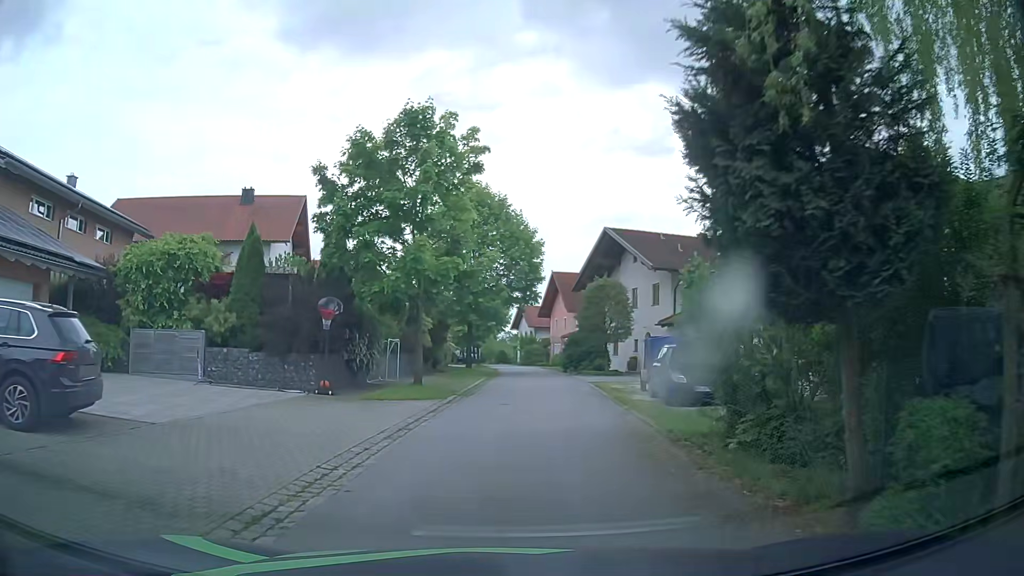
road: residential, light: Day
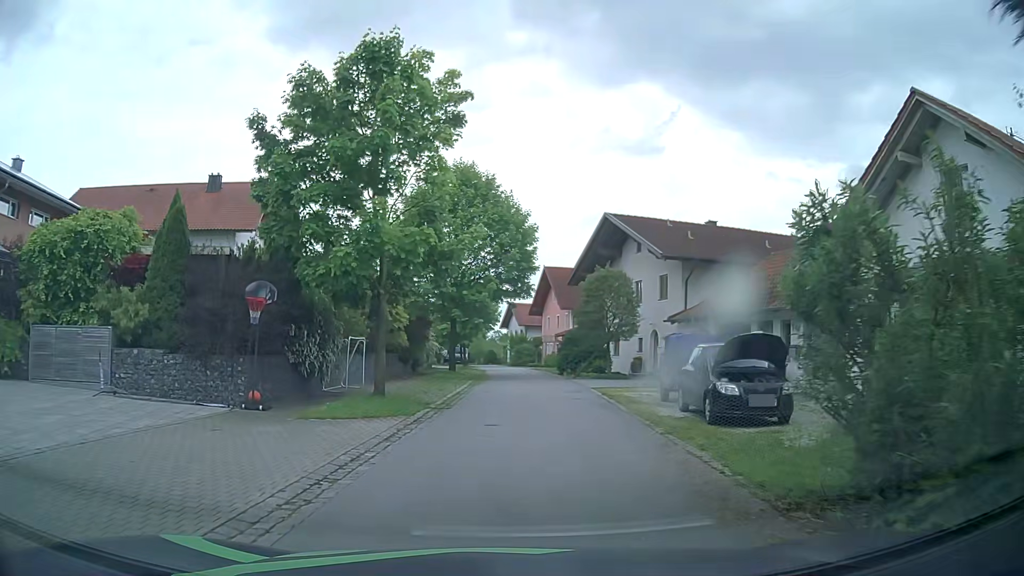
(0.0, +4.4) m; +1°
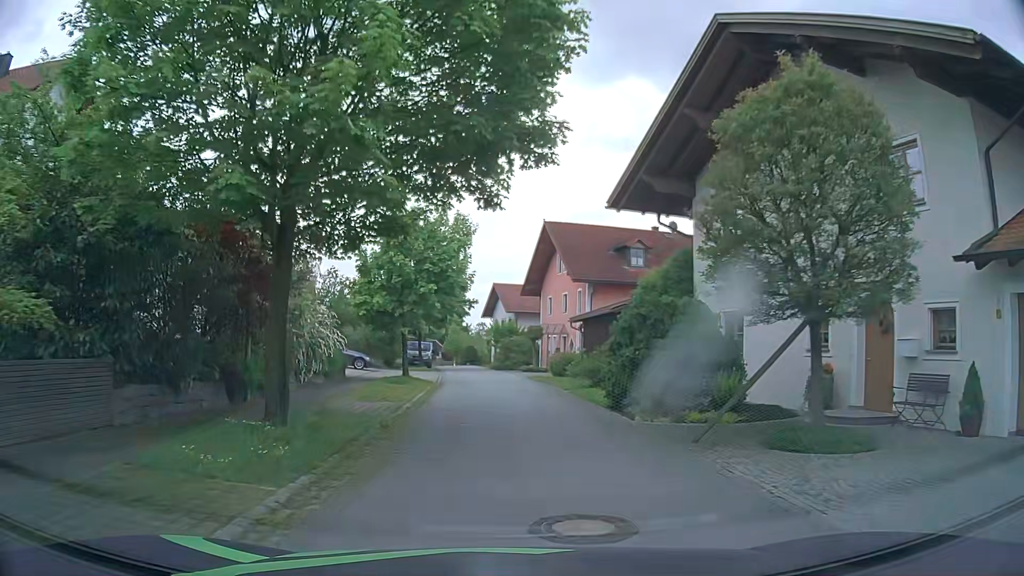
(+0.2, +22.9) m; +1°
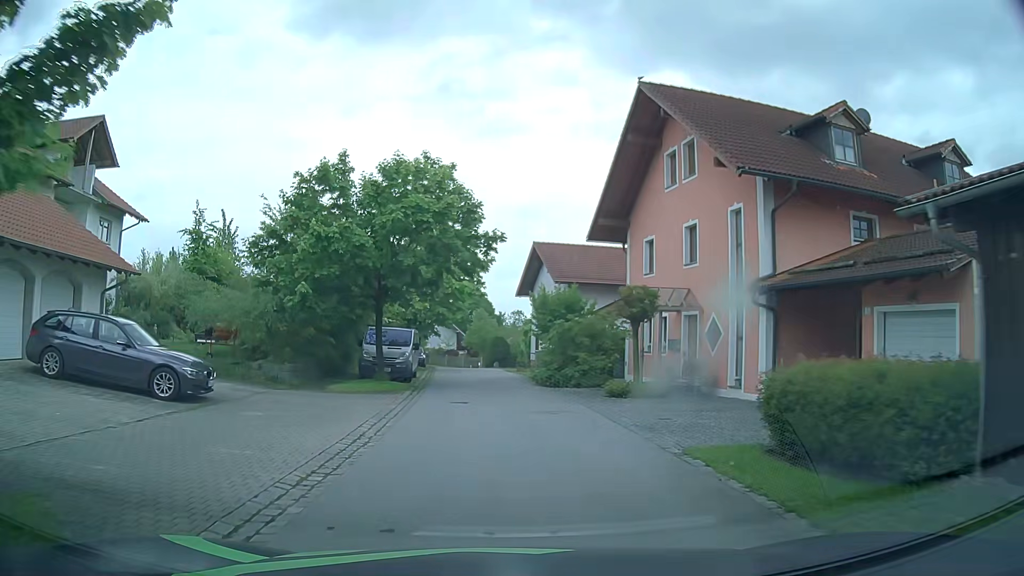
(-0.6, +24.6) m; -2°
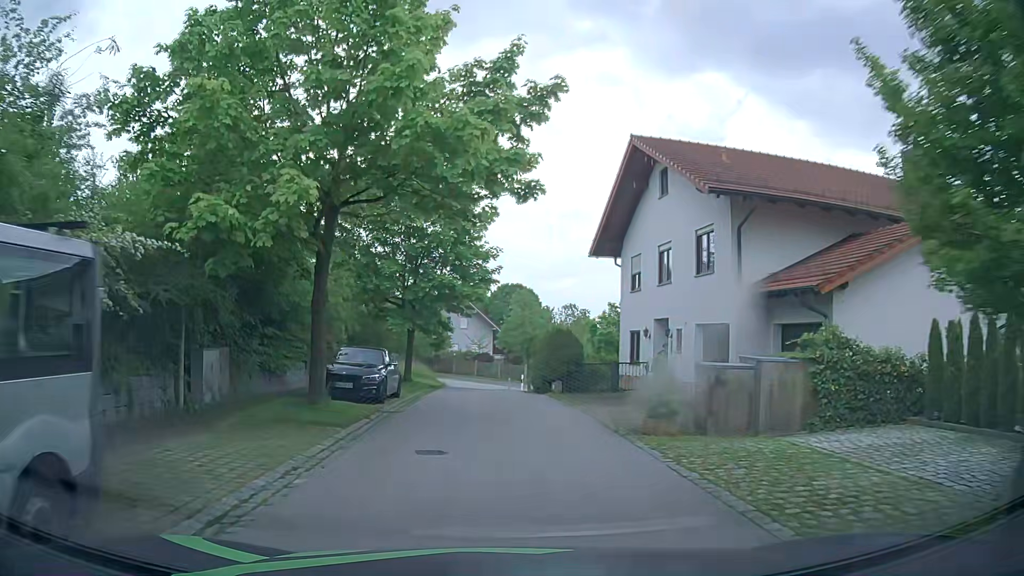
(-1.1, +24.6) m; -5°
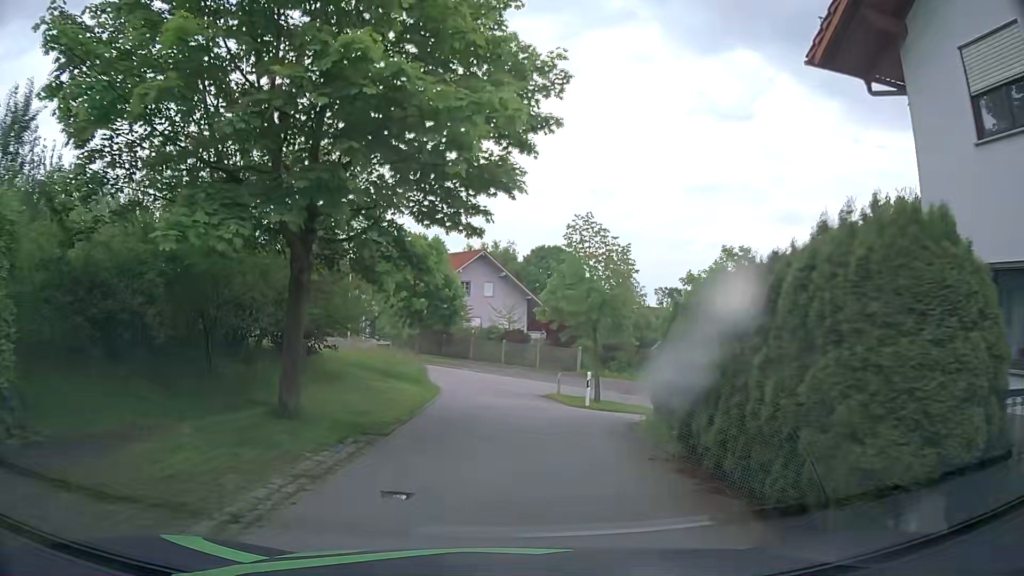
(-0.3, +19.4) m; -3°
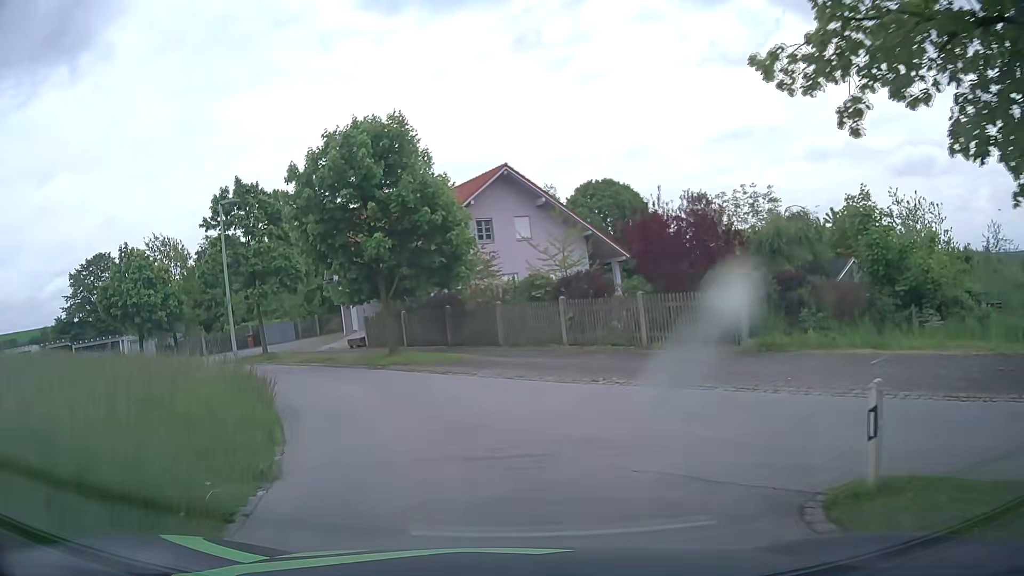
(+0.3, +21.1) m; -4°
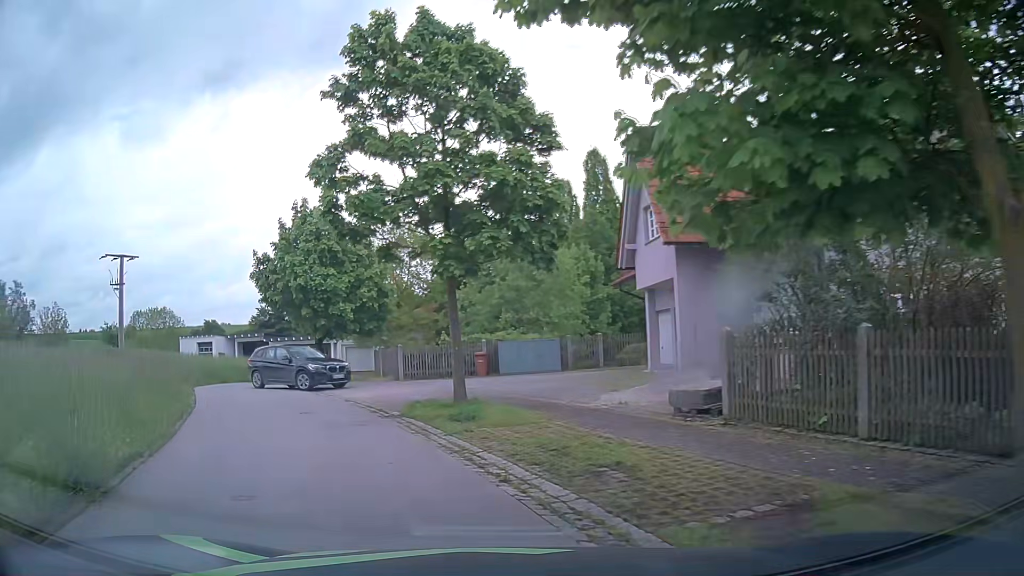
(-3.7, +18.1) m; -23°
(-2, +10) (-6, +19) (-11, +28) (-12, +38) (-7, +46) (+2, +49) (+12, +47) (+21, +43) (+30, +38) (+39, +35) m
